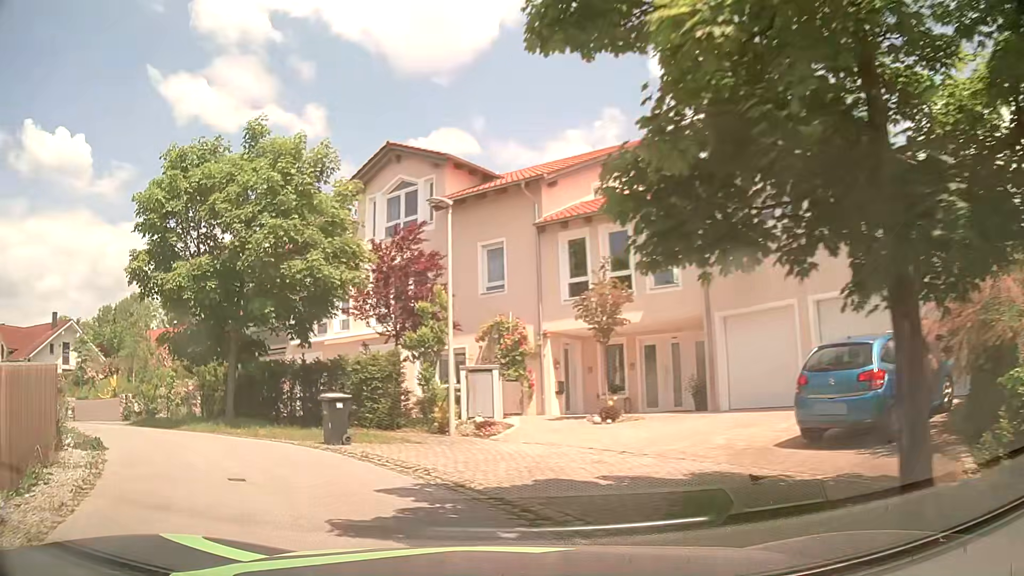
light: Day
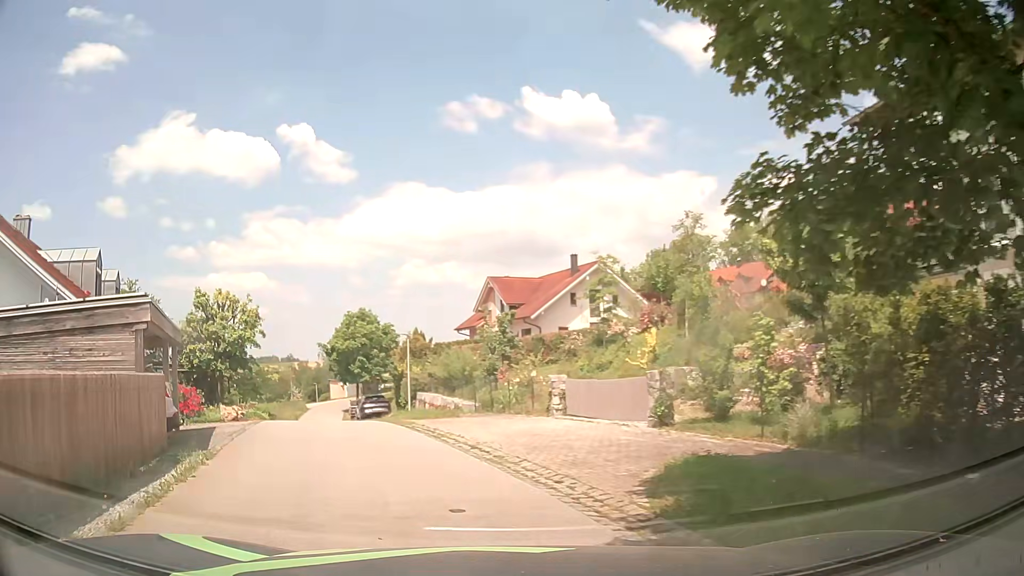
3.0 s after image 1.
(-6.4, +13.1) m; -50°
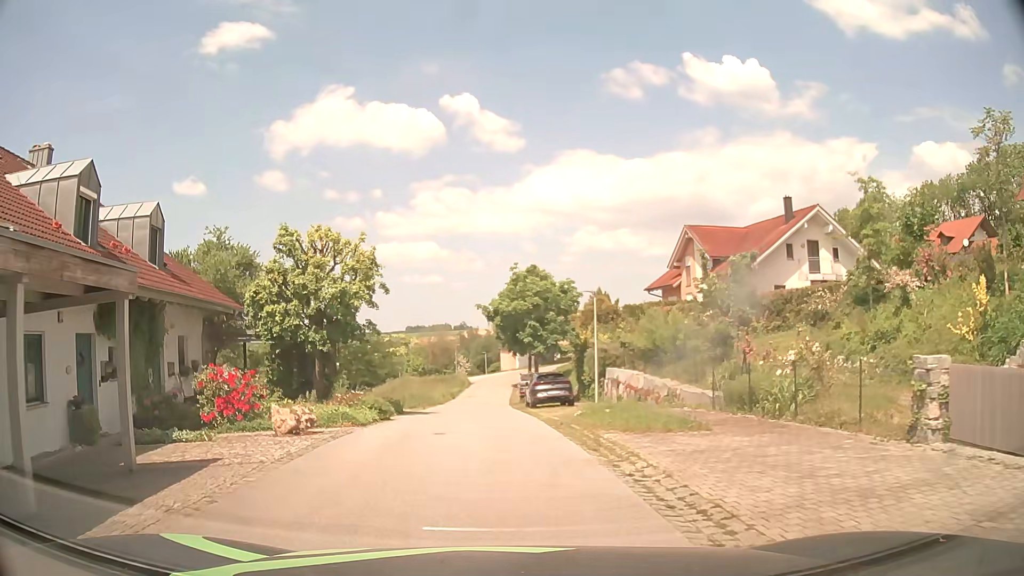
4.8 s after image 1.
(-1.5, +10.0) m; -15°
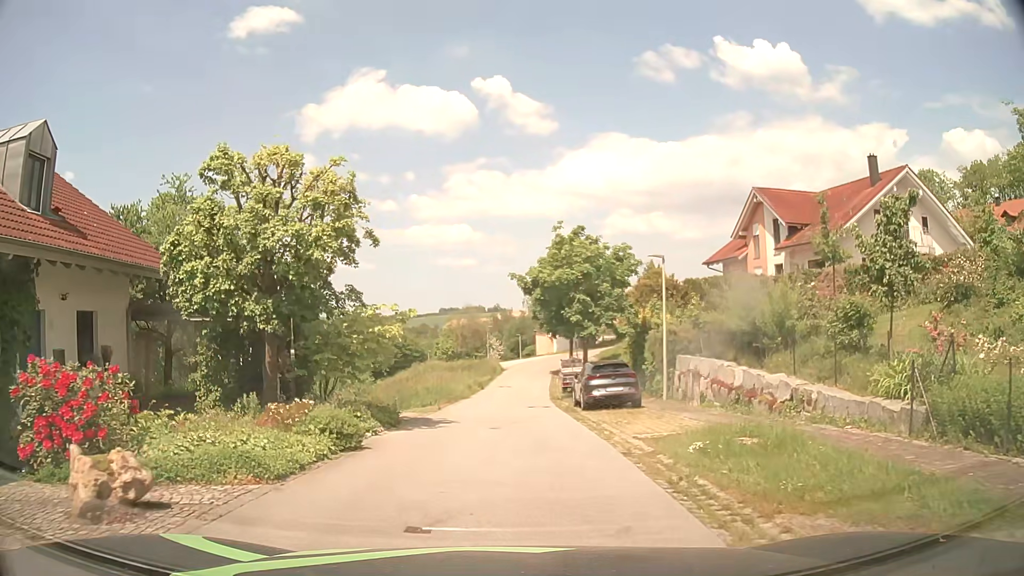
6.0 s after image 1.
(-0.2, +7.3) m; -3°
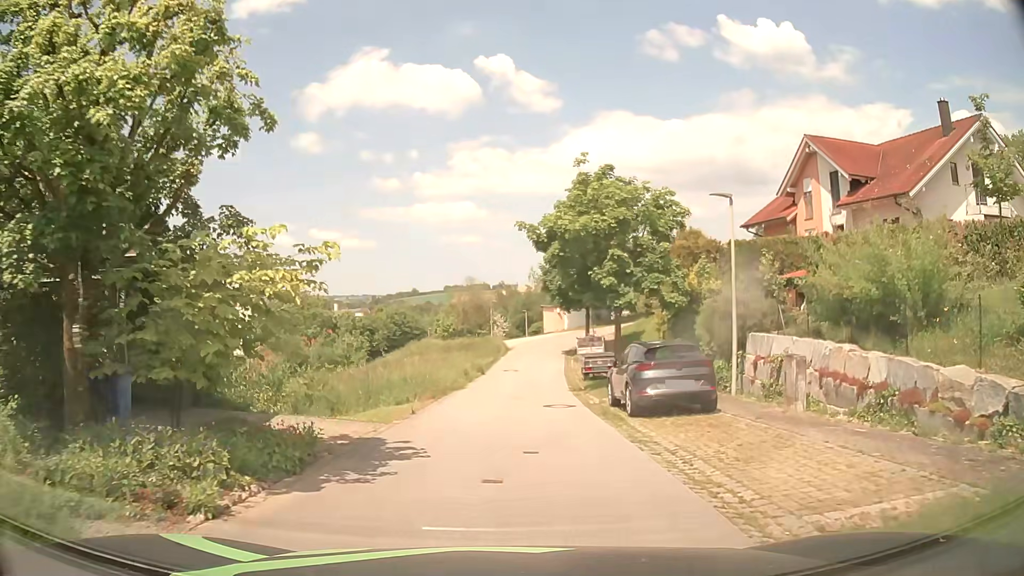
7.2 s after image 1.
(0.0, +7.1) m; -1°
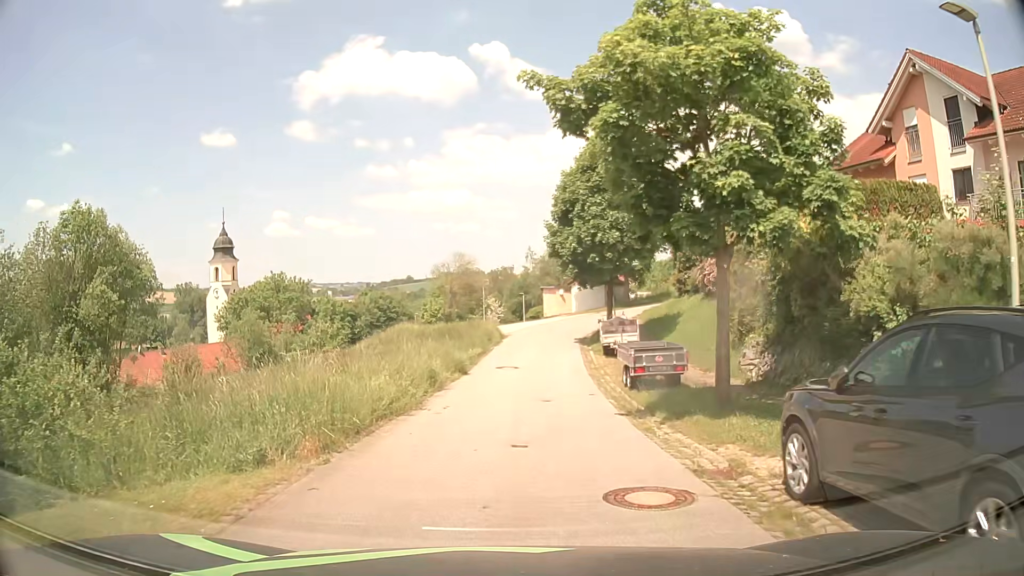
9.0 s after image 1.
(+0.1, +10.9) m; +1°
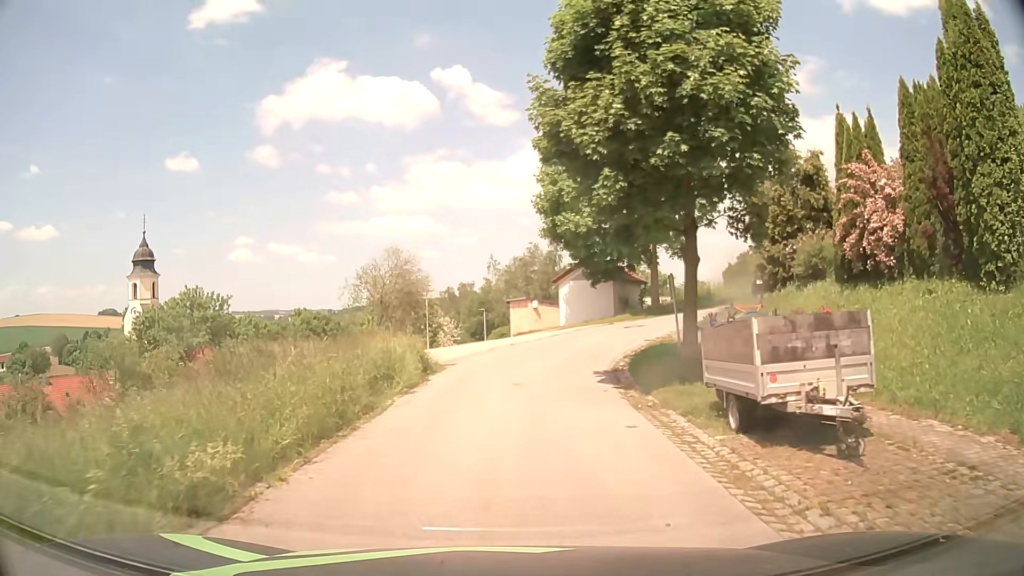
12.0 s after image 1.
(+0.6, +19.3) m; +3°
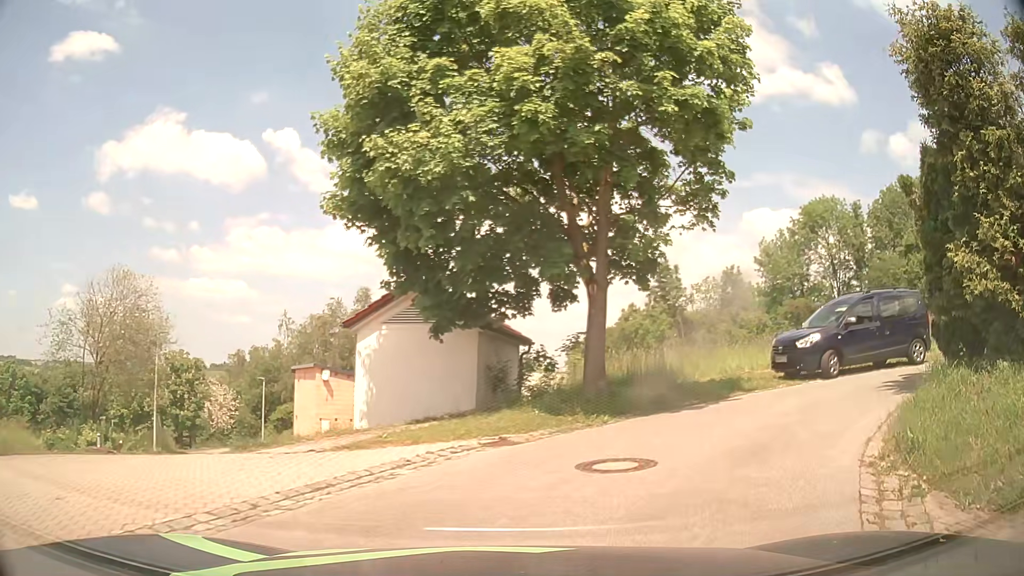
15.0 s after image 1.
(+1.1, +17.3) m; +17°
